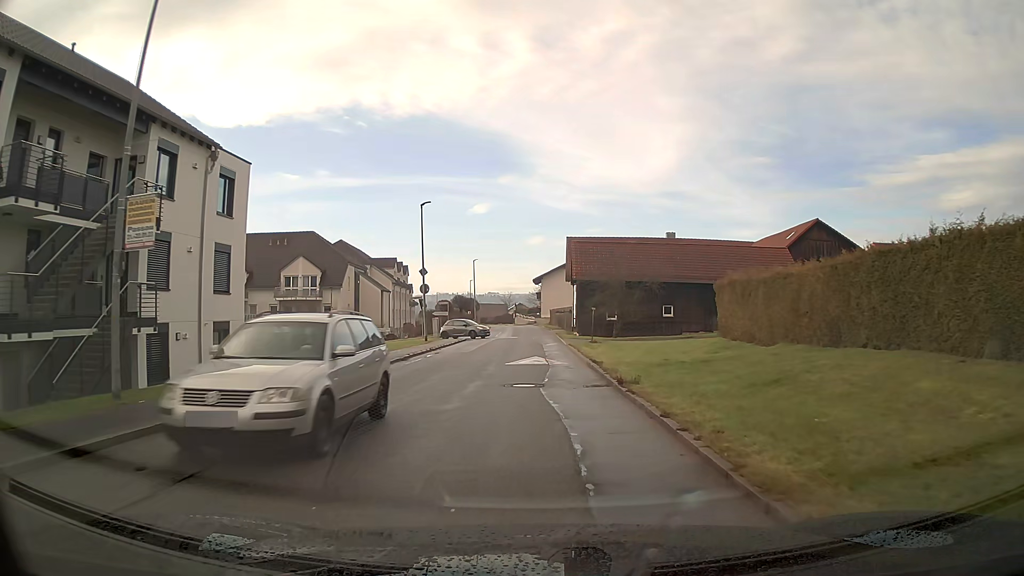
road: tertiary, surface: asphalt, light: Day
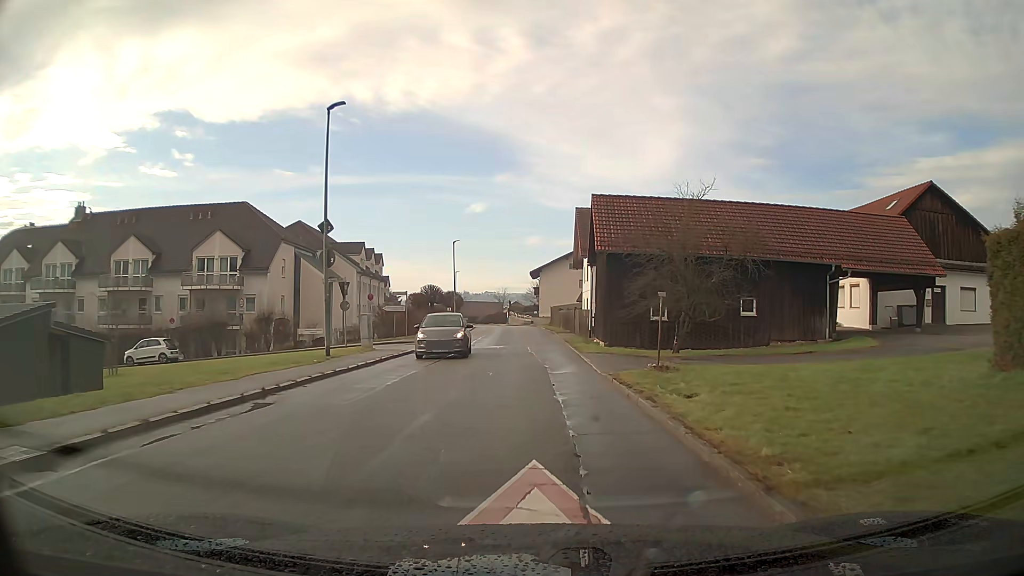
(+0.1, +18.6) m; 0°
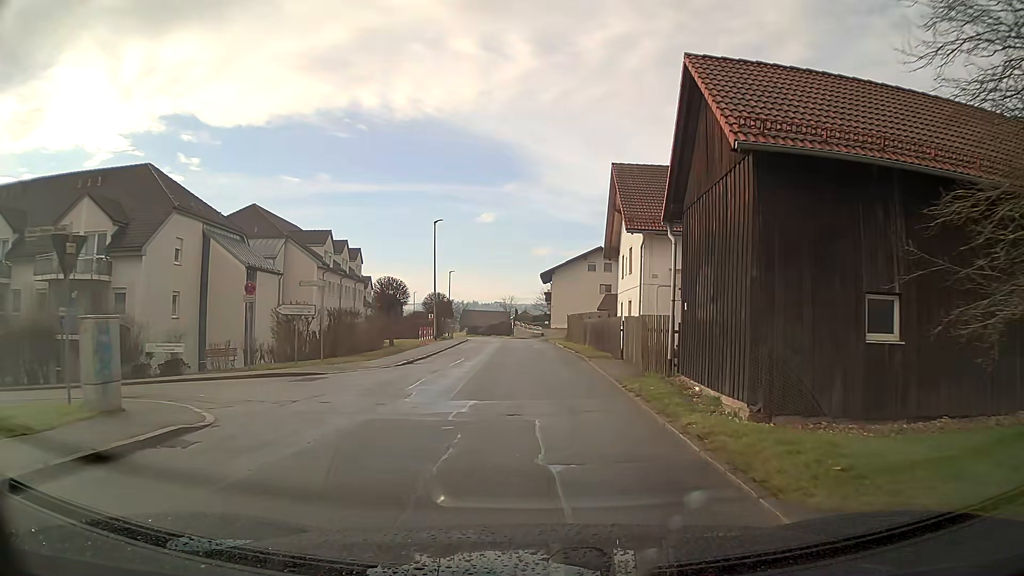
(-0.1, +18.4) m; -1°
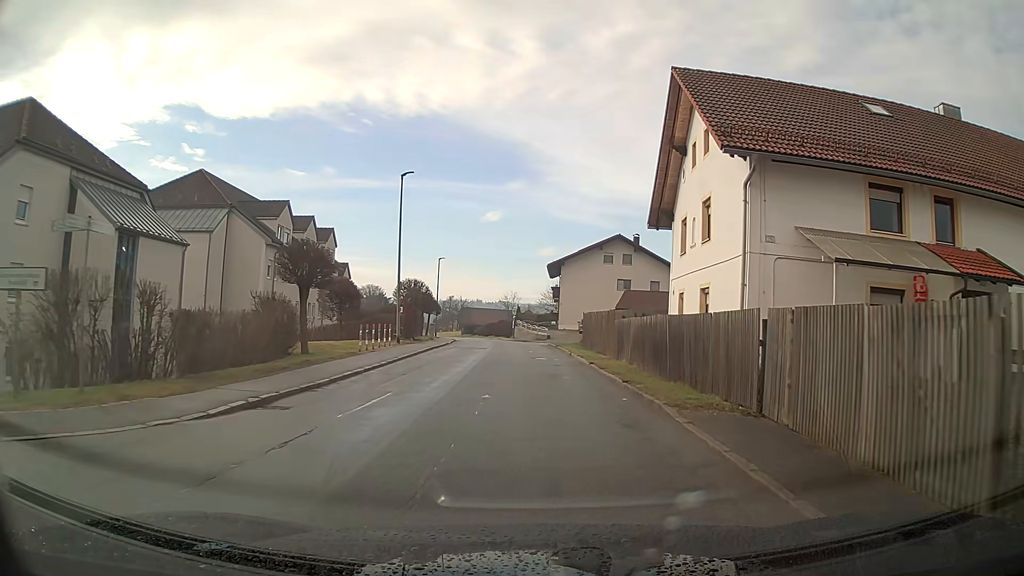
(-0.2, +13.9) m; -1°
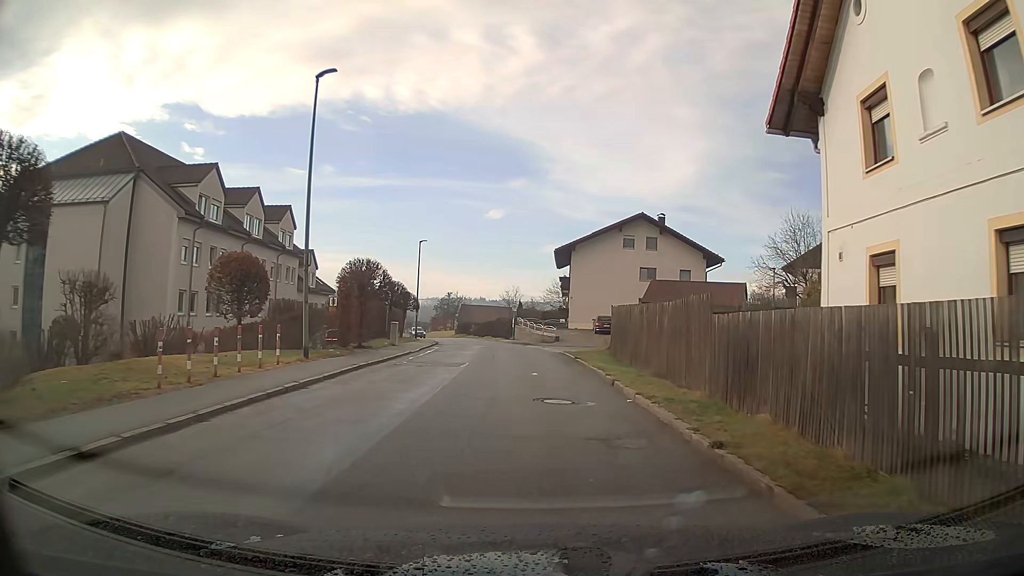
(+0.1, +13.8) m; 0°
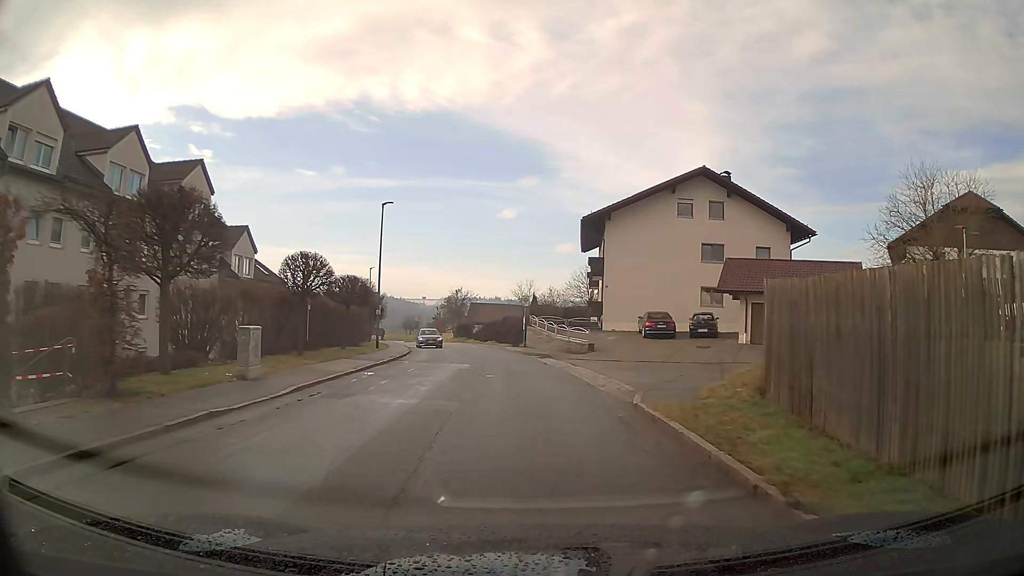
(-0.2, +18.5) m; -2°
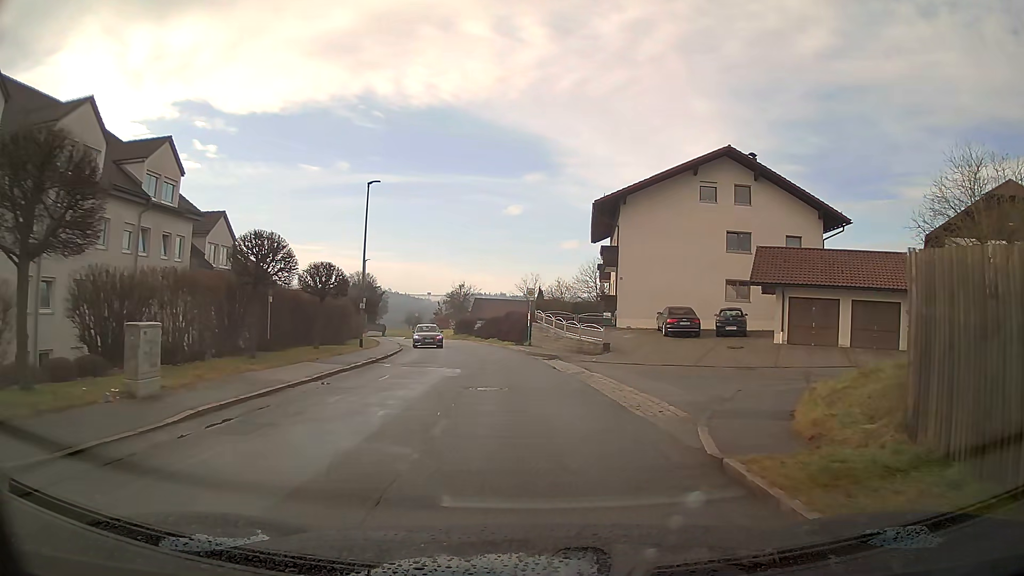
(0.0, +4.6) m; -1°
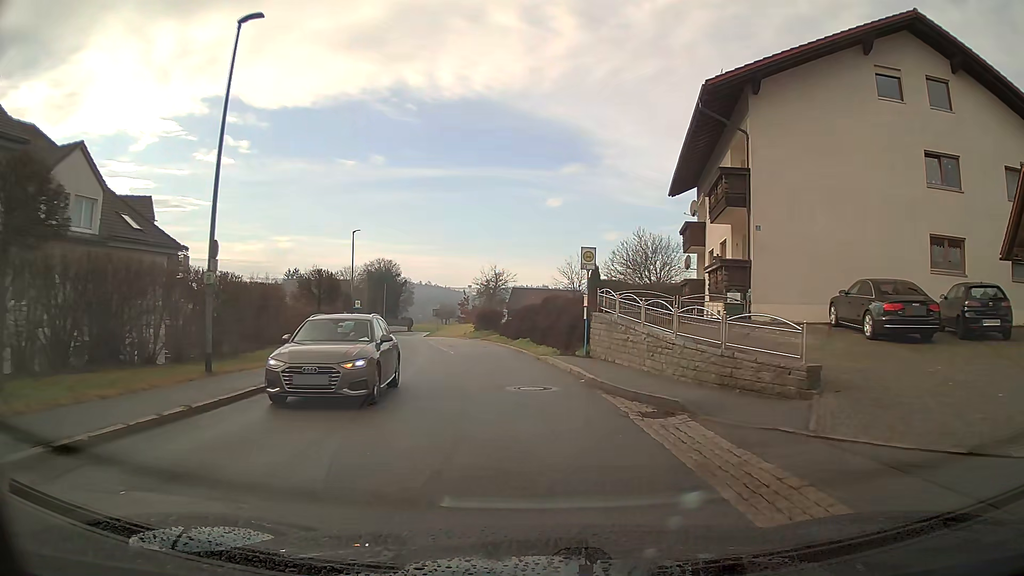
(-0.5, +18.8) m; -4°
(0, +10) (-1, +20) (-3, +30) (-5, +40) (-7, +49) (-9, +59) (-12, +69) (-14, +79) (-15, +89) (-17, +98) m
